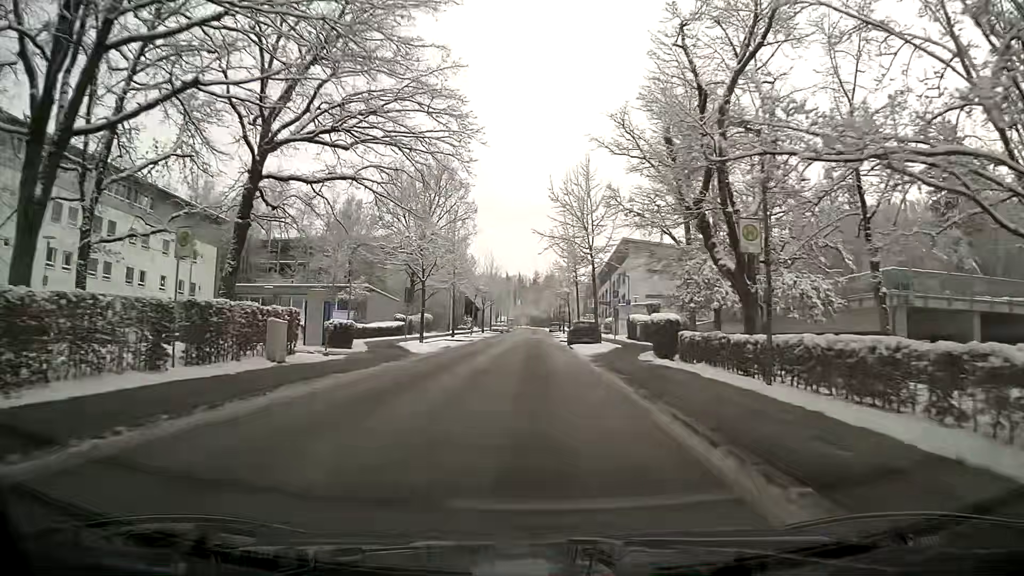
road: residential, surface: asphalt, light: Day
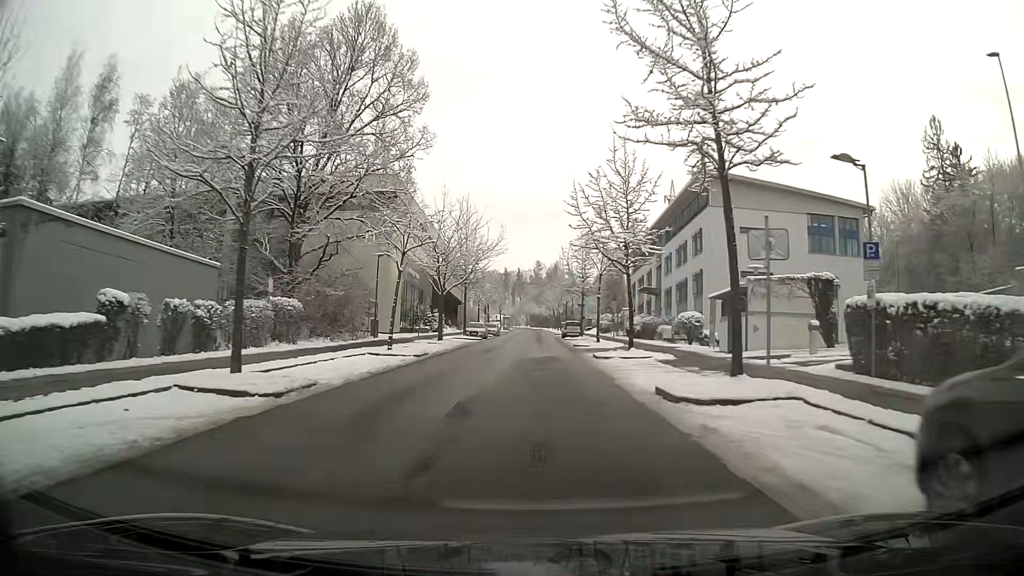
(-0.1, +38.4) m; 0°
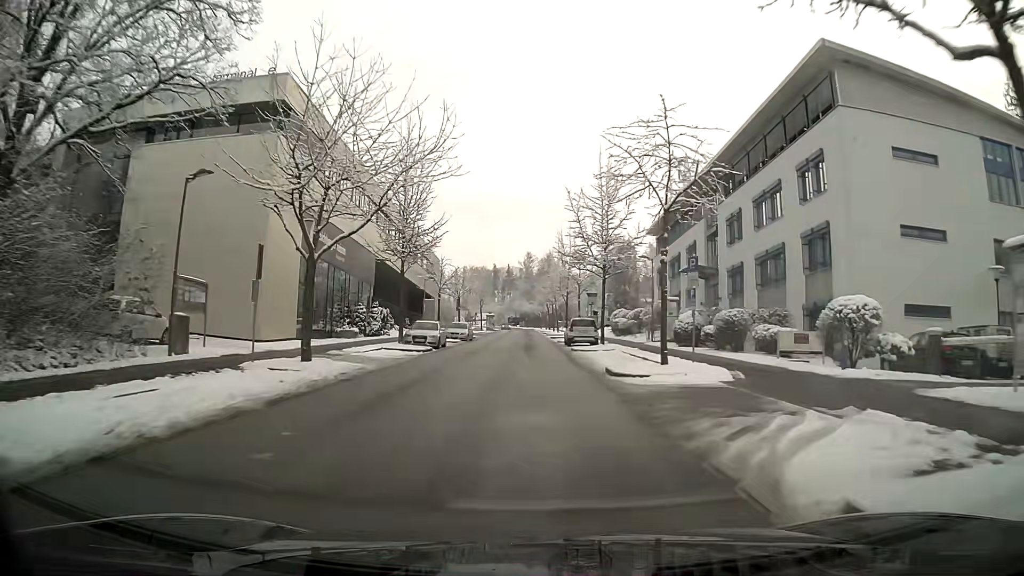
(+0.3, +23.0) m; +1°
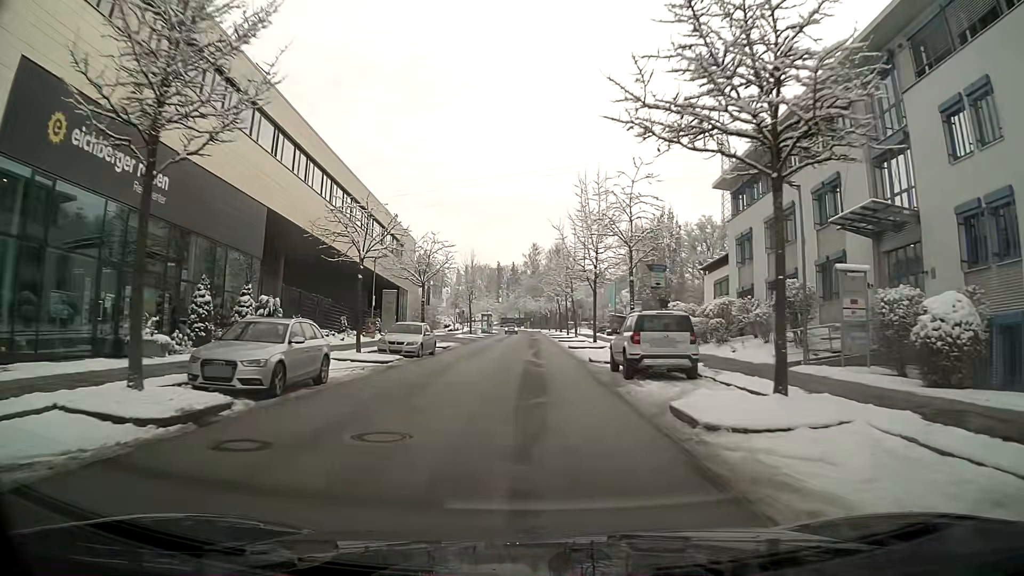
(-0.1, +22.5) m; 0°
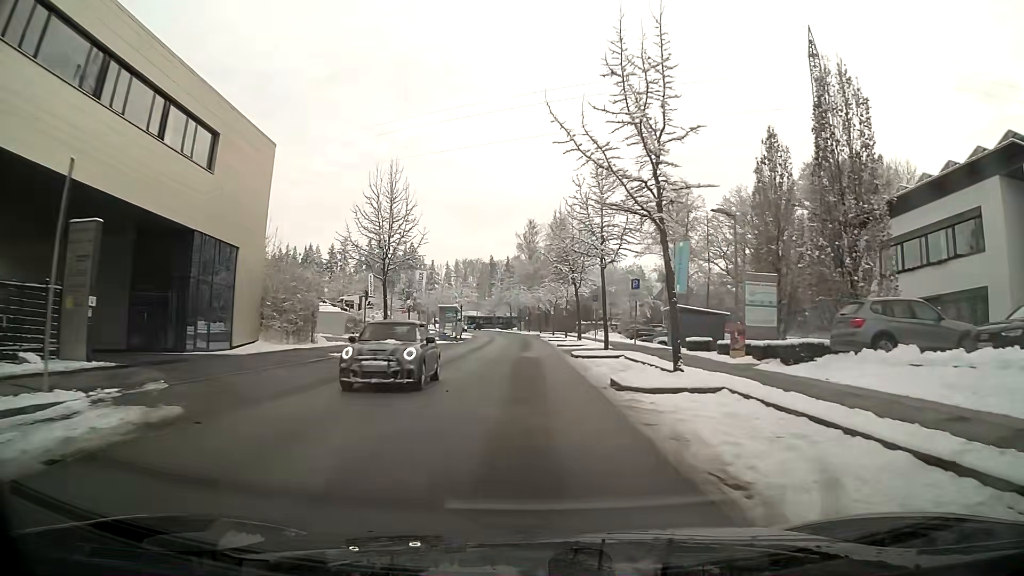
(0.0, +37.0) m; -1°
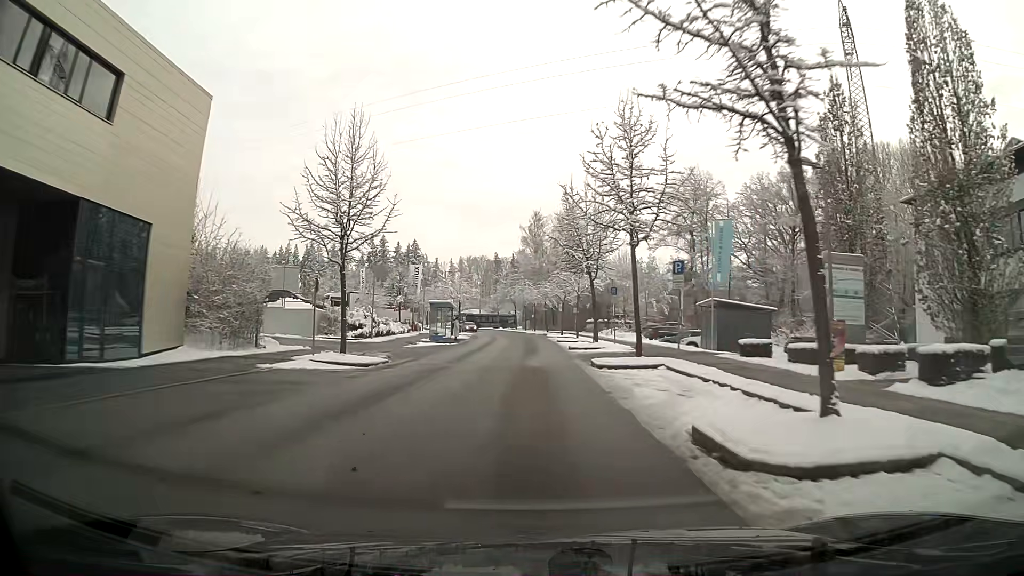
(0.0, +7.4) m; 0°
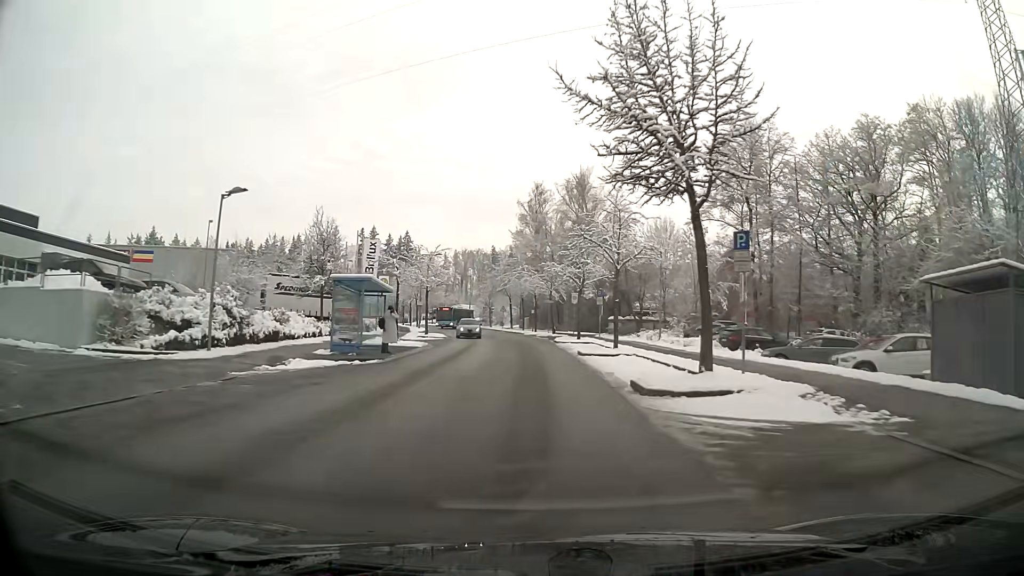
(0.0, +22.3) m; 0°
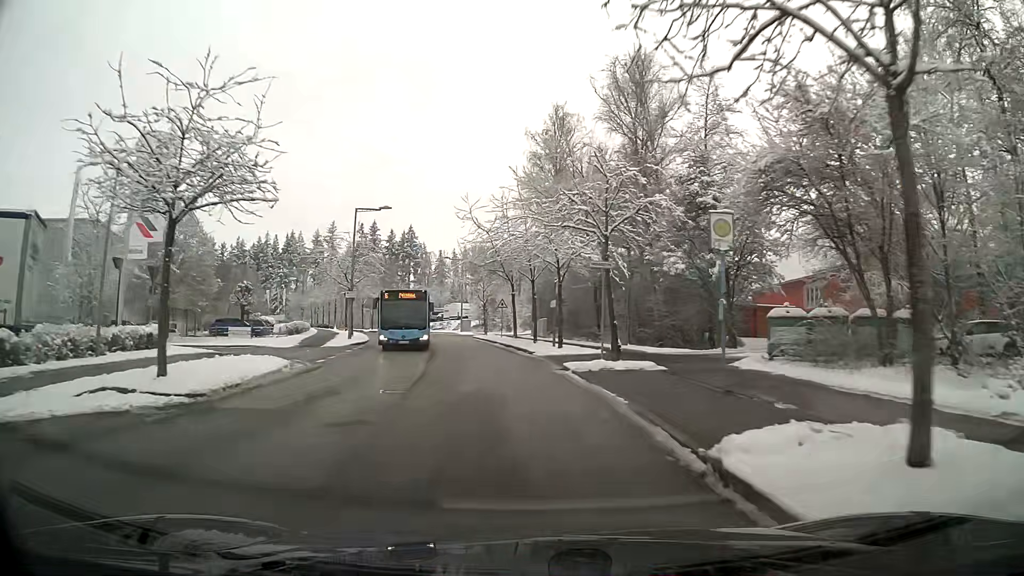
(-0.2, +36.3) m; -2°
(0, +10) (-1, +20) (-2, +30) (-3, +40) (-5, +50) (-7, +59) (-10, +69) (-13, +79) (-16, +88) (-20, +97) m
